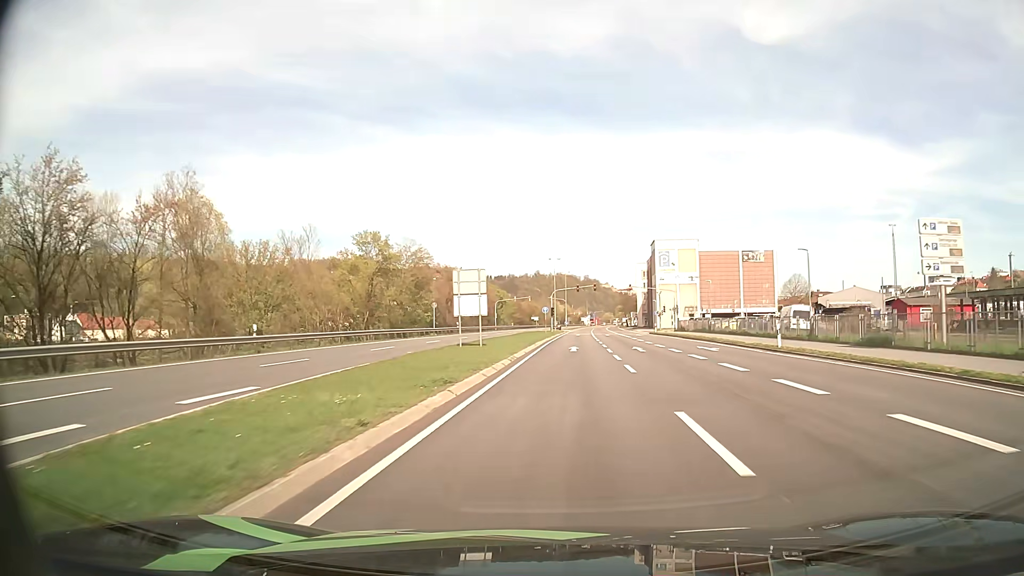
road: primary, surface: asphalt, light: Day
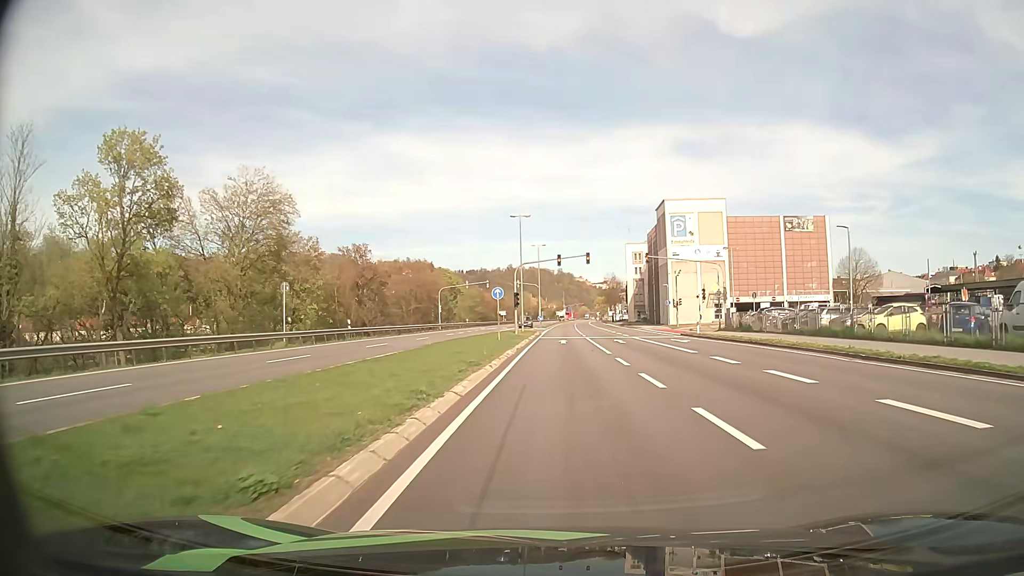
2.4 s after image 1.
(+0.8, +34.3) m; +2°
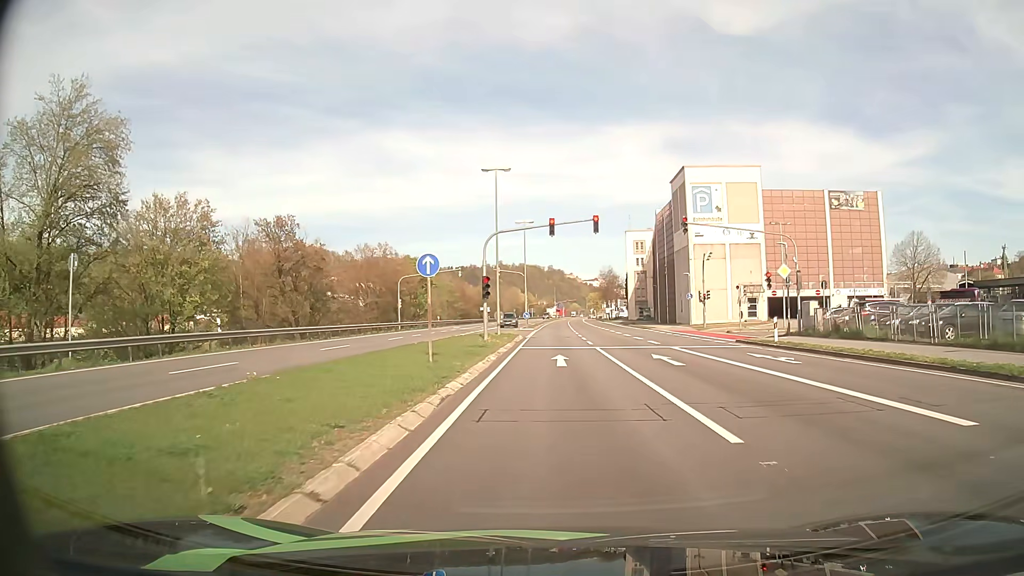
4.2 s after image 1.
(+0.1, +17.2) m; +1°
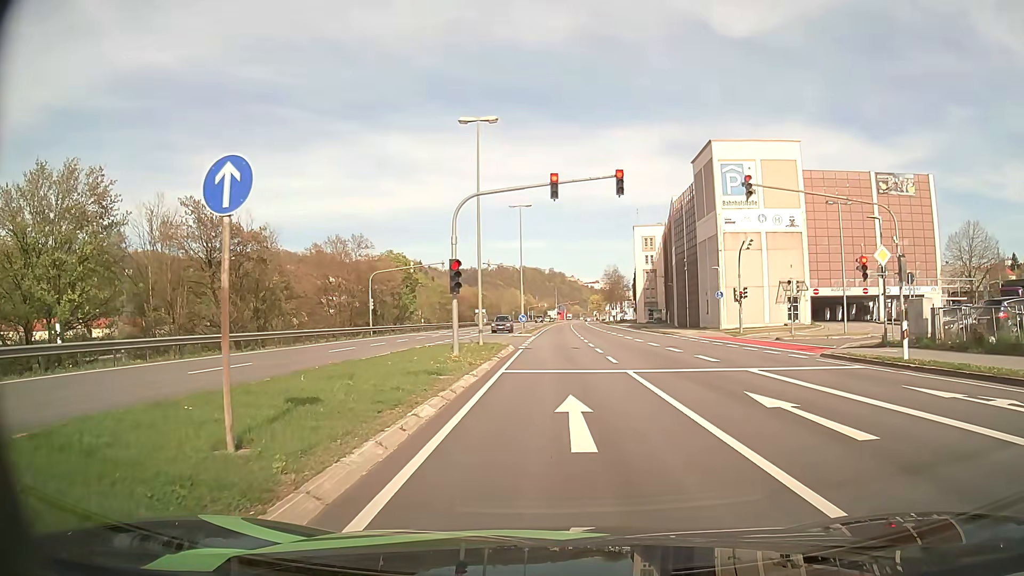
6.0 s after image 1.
(0.0, +10.6) m; 0°
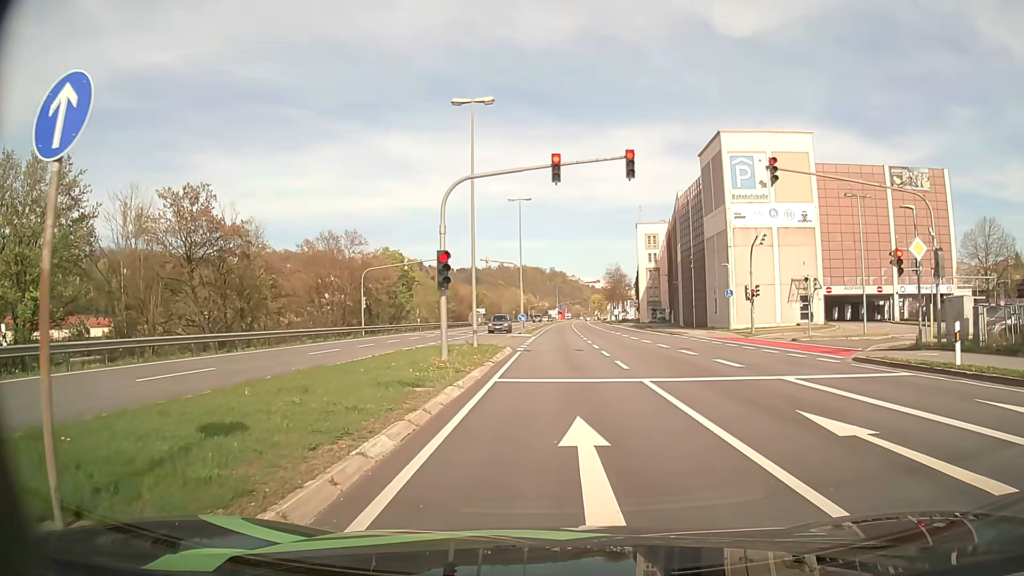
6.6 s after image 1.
(0.0, +2.6) m; 0°
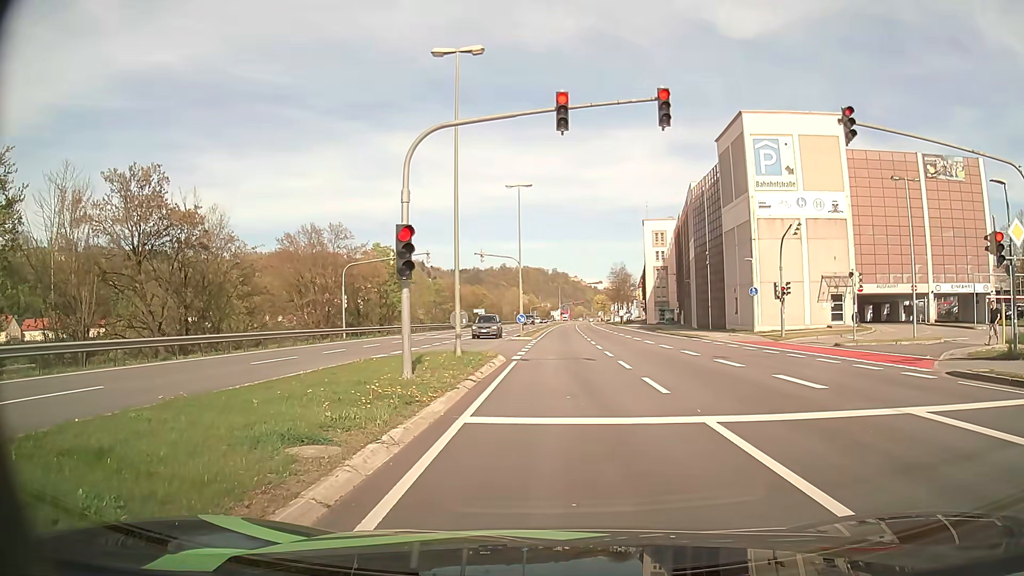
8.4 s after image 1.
(0.0, +5.4) m; -1°
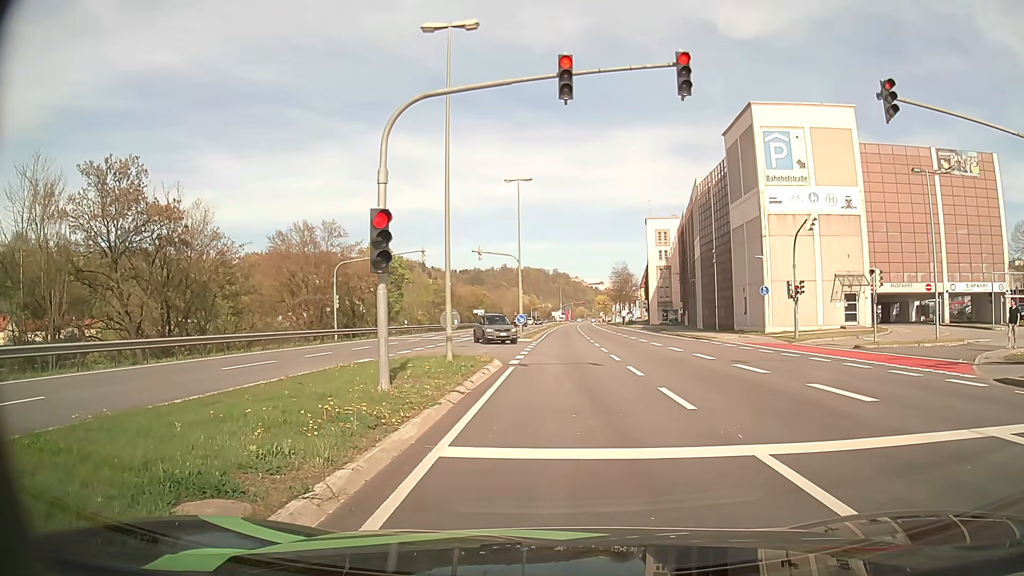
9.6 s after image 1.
(0.0, +2.0) m; +1°
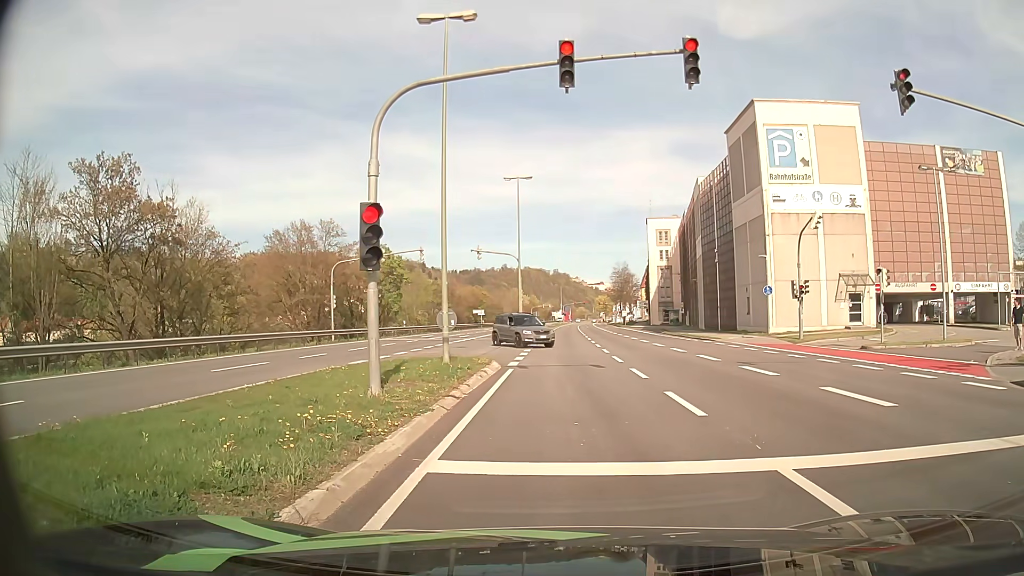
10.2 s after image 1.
(0.0, +0.6) m; 0°
